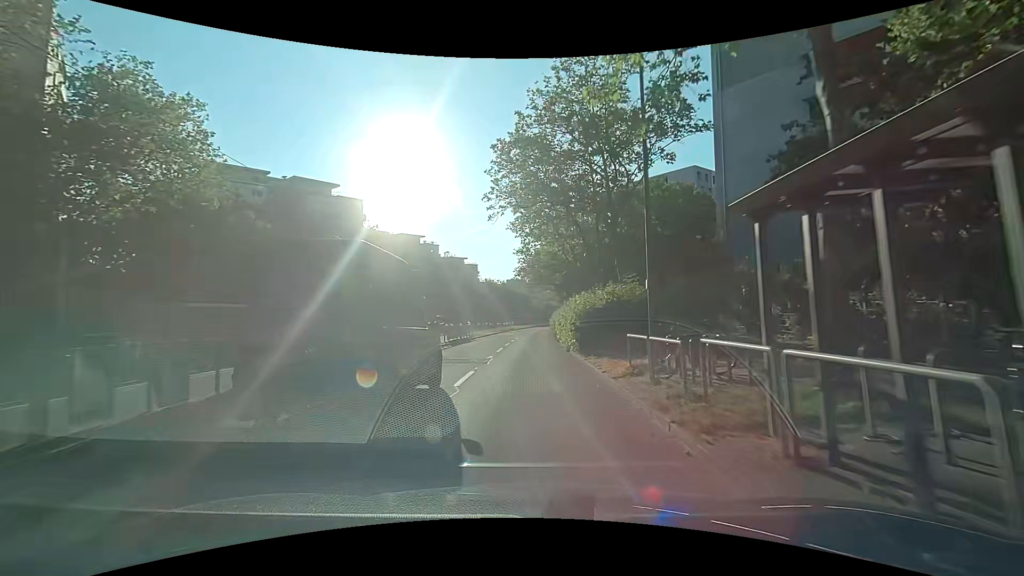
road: tertiary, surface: asphalt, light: Day
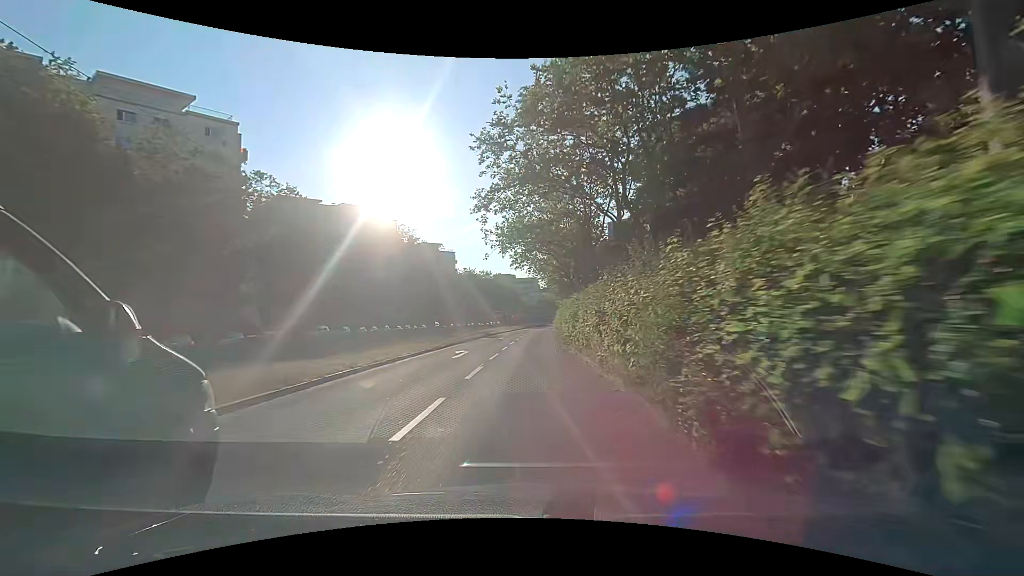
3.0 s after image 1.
(+0.5, +35.3) m; +1°
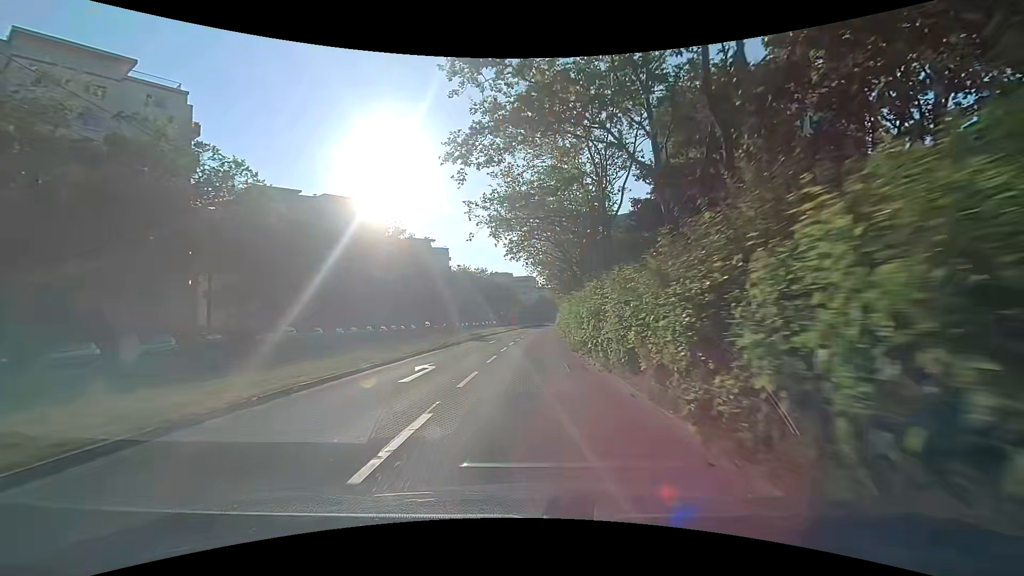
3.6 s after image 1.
(+0.1, +7.5) m; 0°
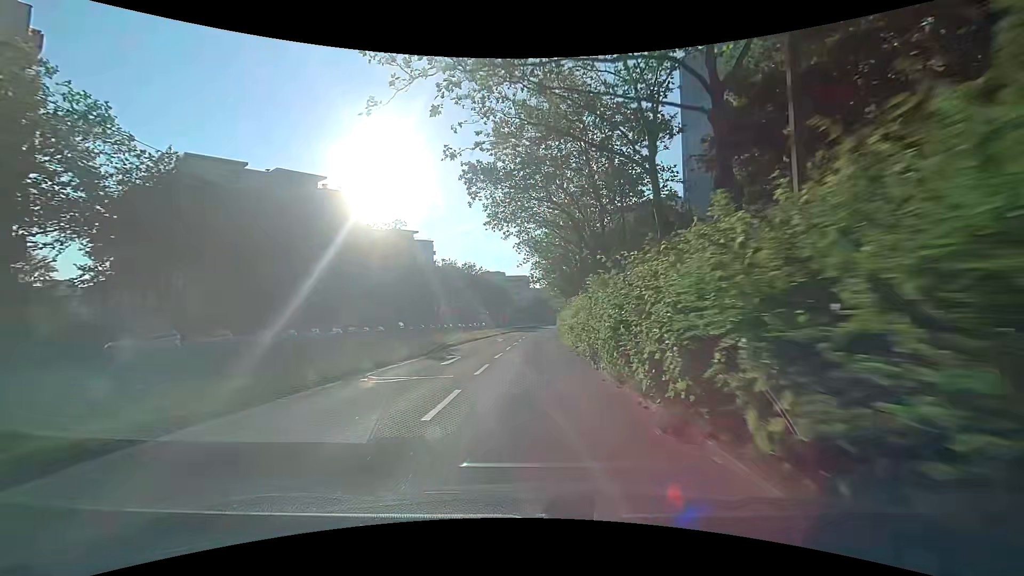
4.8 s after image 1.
(+0.2, +15.3) m; +1°
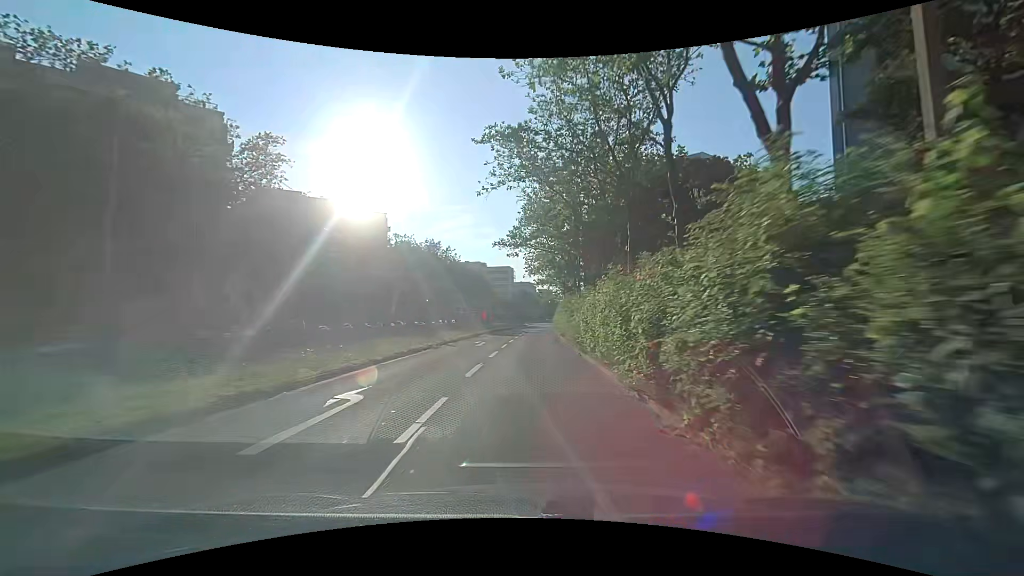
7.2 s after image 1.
(+0.6, +31.2) m; +2°
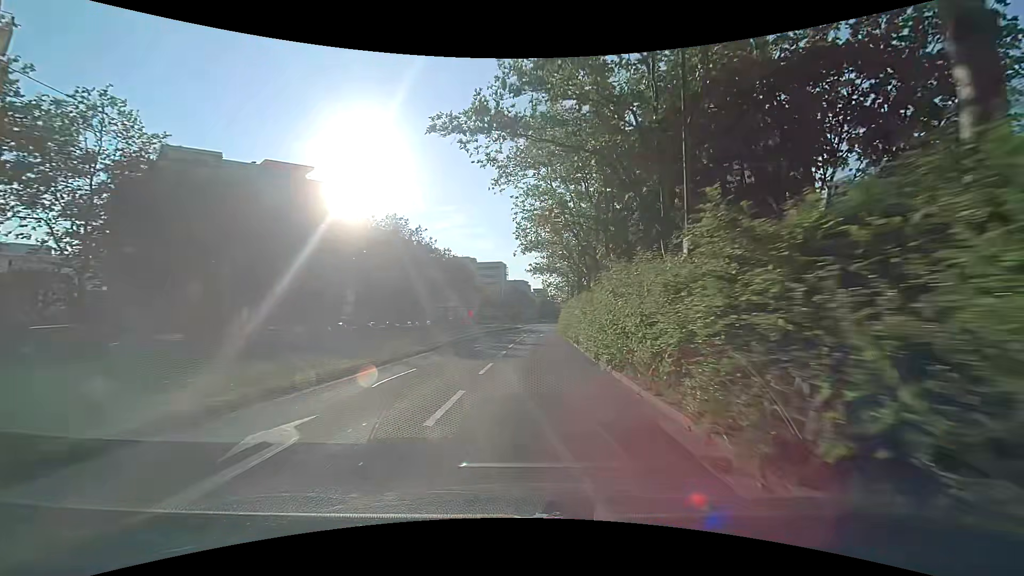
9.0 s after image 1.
(0.0, +22.9) m; 0°
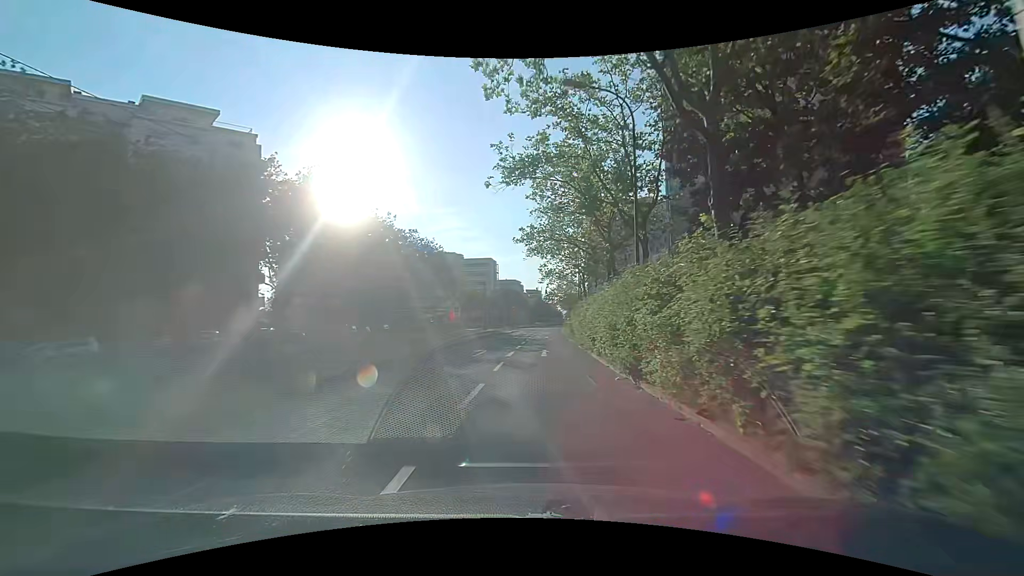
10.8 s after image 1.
(+0.3, +22.7) m; +1°
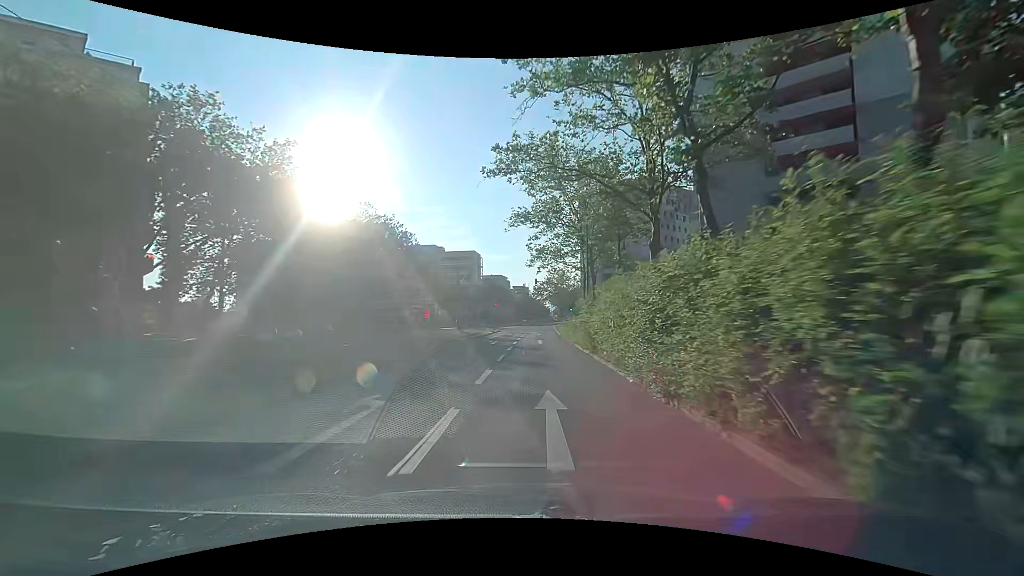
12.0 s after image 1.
(0.0, +15.1) m; +1°
(0, +10) (0, +20) (0, +30) (0, +40) (+1, +50) (+1, +60) (+1, +70) (+2, +80) (+2, +90) (+3, +100) m
